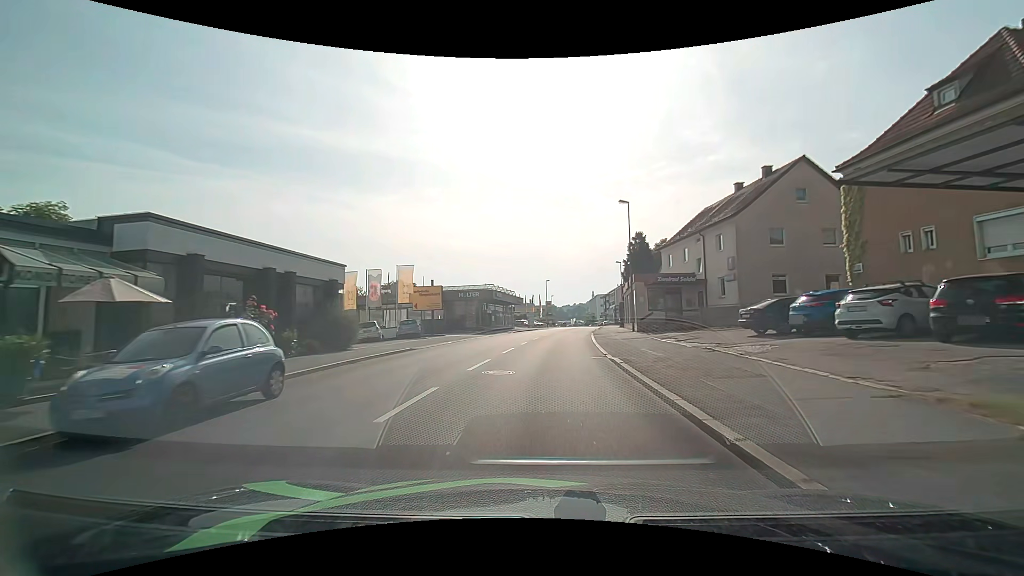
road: tertiary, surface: asphalt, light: Day
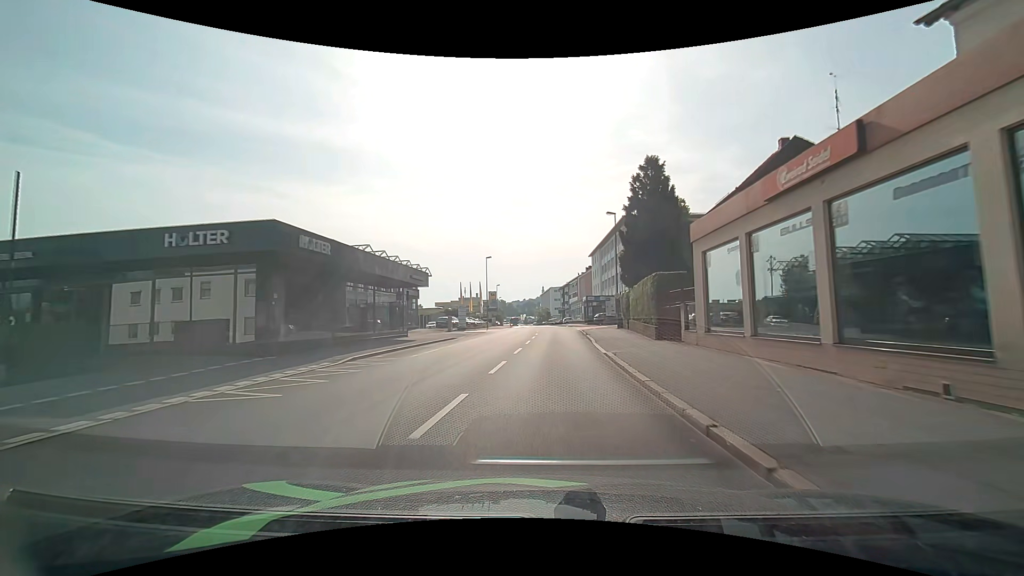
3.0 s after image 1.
(+1.6, +36.7) m; +6°
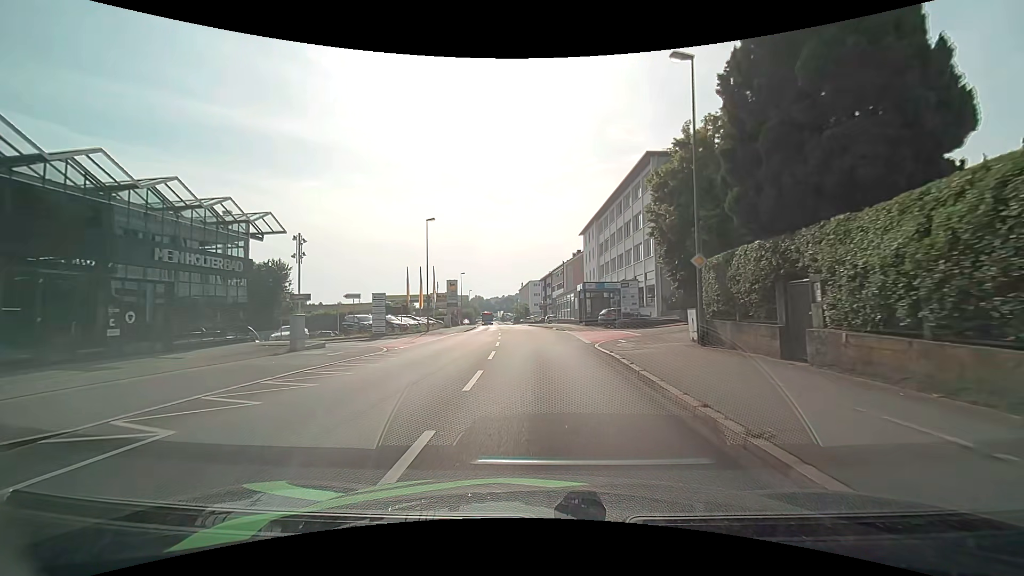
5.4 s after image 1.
(+0.6, +26.5) m; +2°
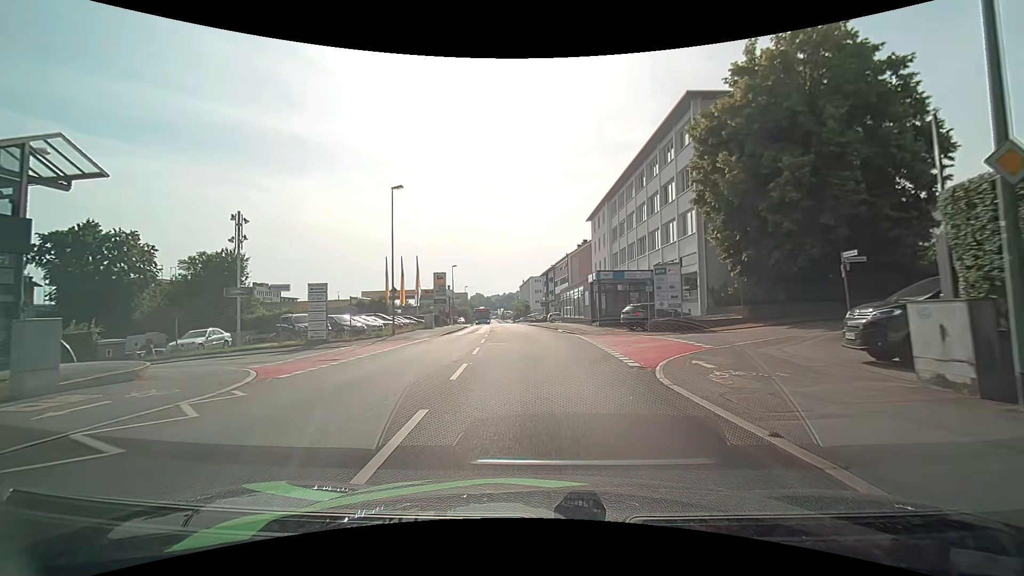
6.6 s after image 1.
(0.0, +10.7) m; 0°
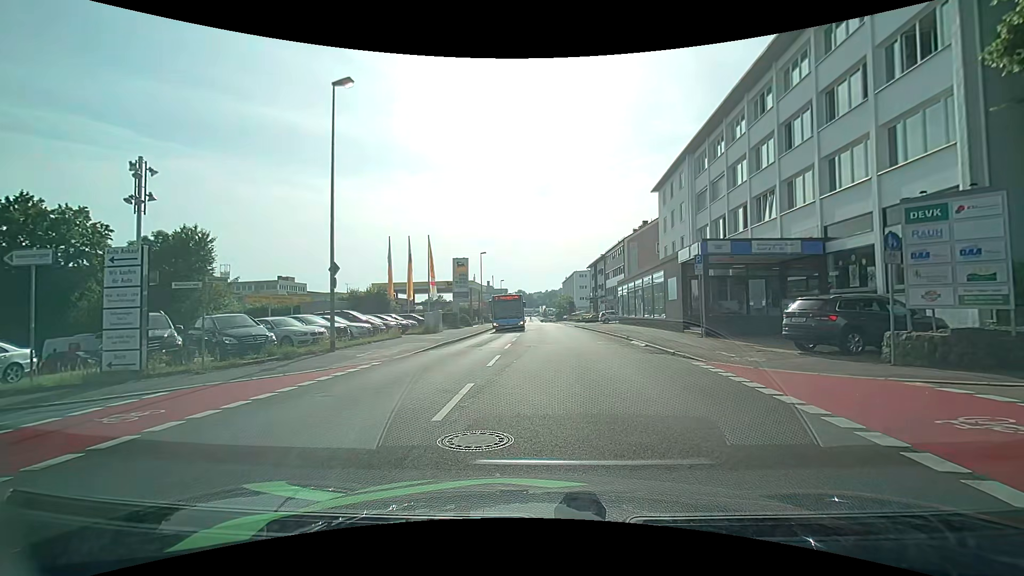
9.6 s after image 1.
(-0.7, +15.0) m; -5°
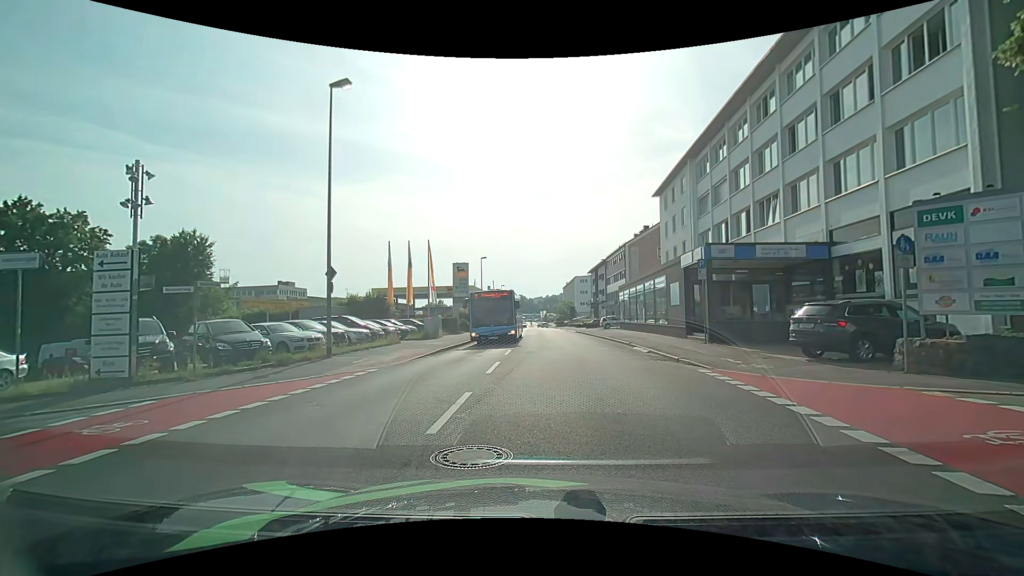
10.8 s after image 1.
(0.0, +0.3) m; 0°
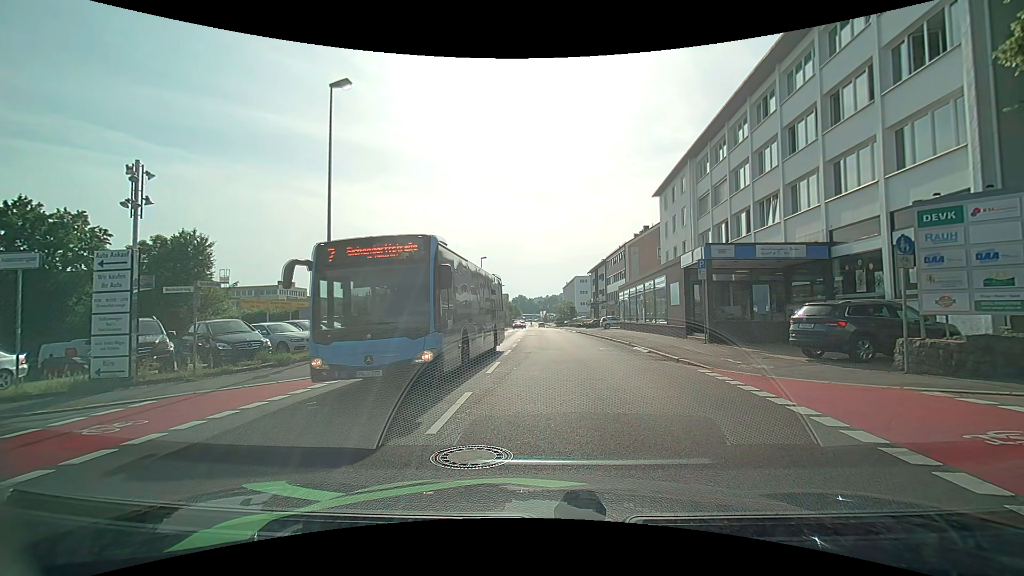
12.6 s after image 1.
(0.0, 0.0) m; 0°
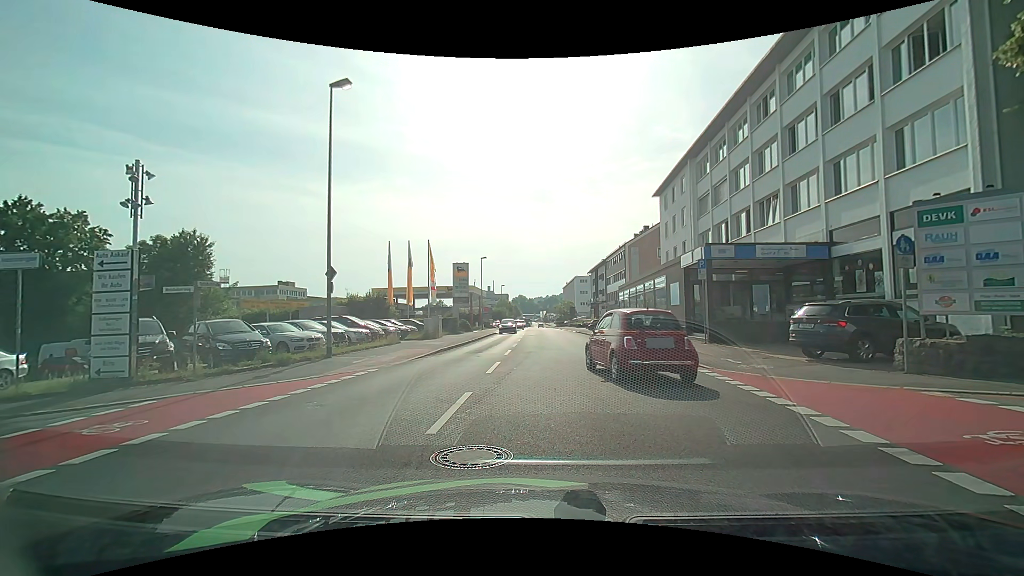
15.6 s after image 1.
(0.0, 0.0) m; 0°
(-5, +8) (-14, +9) (-24, +9) (-34, +9) (-44, +9) (-54, +9) (-64, +9) (-74, +9) (-84, +8) (-94, +7) m
